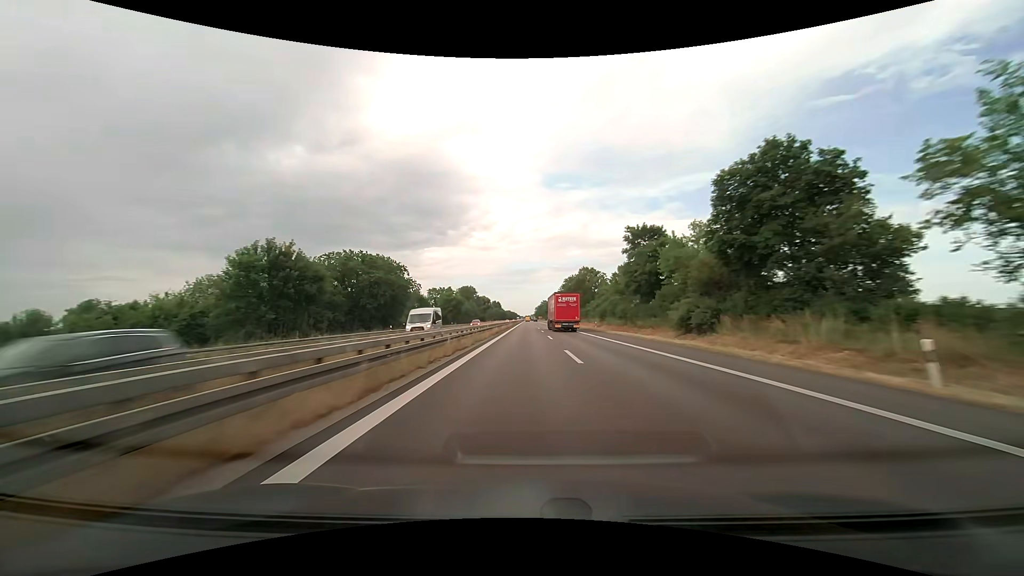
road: trunk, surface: asphalt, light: Day
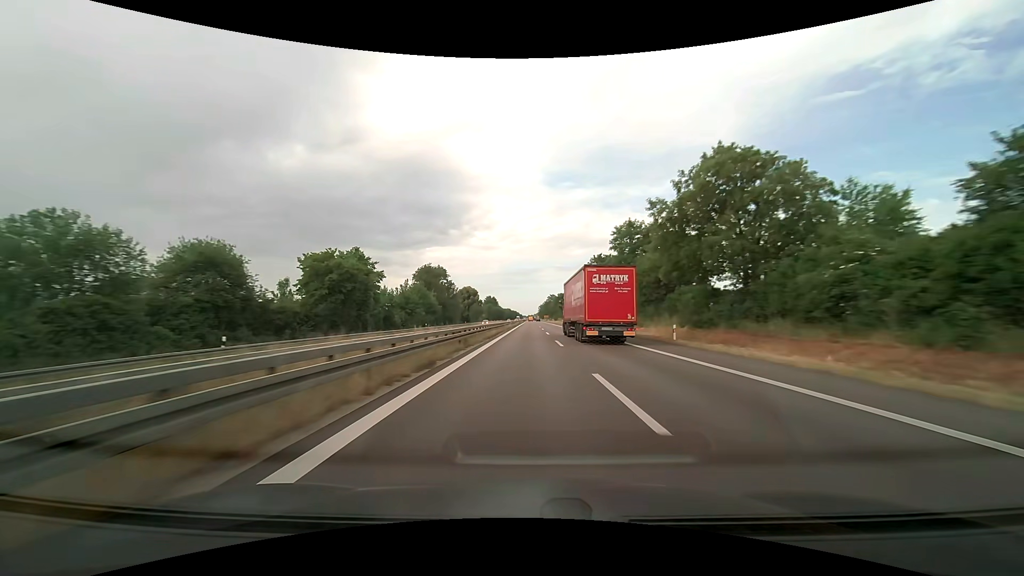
(-0.3, +81.8) m; 0°
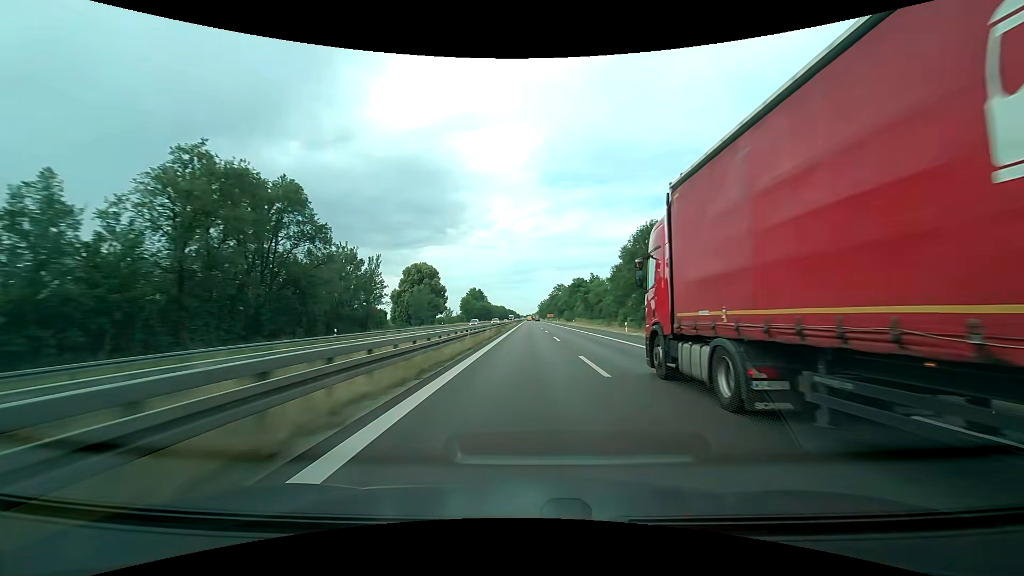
(0.0, +85.1) m; 0°
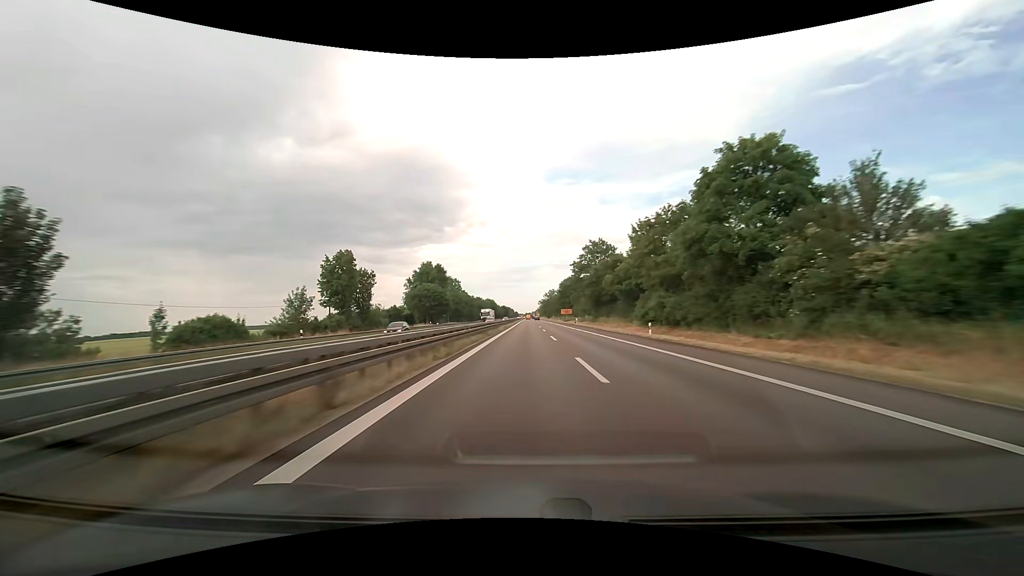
(+0.1, +110.0) m; 0°
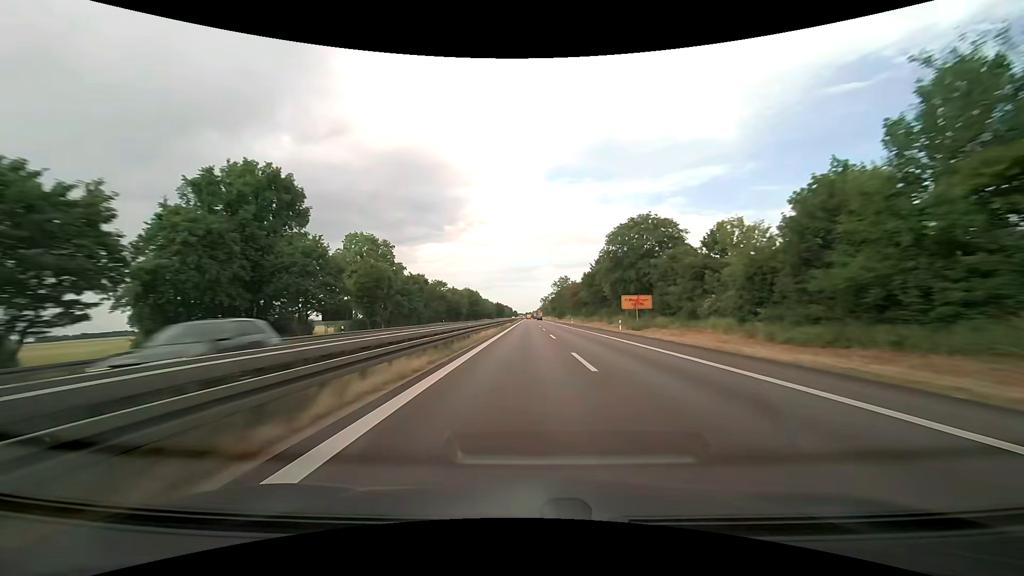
(-0.2, +88.2) m; 0°
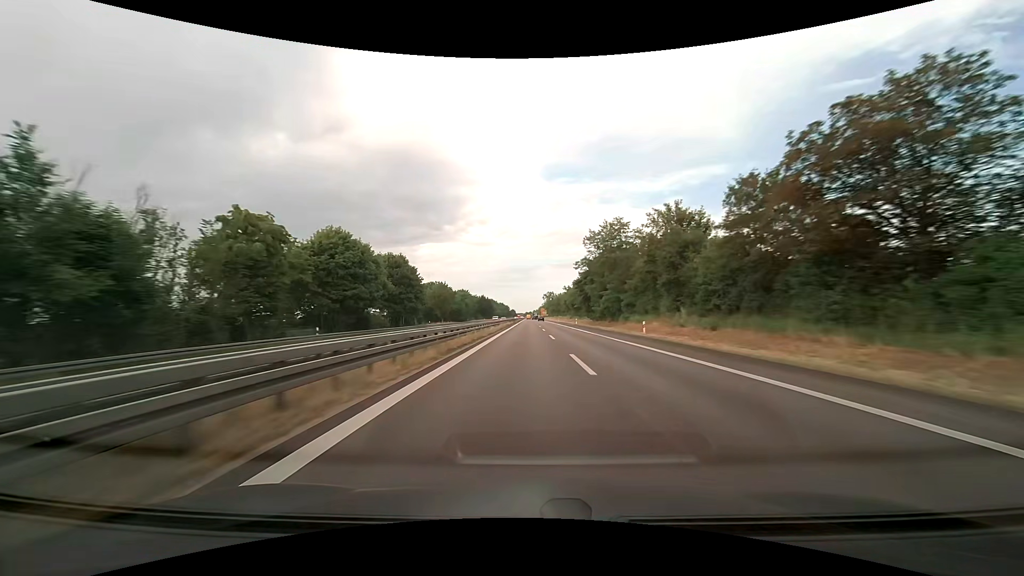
(+0.2, +109.1) m; 0°
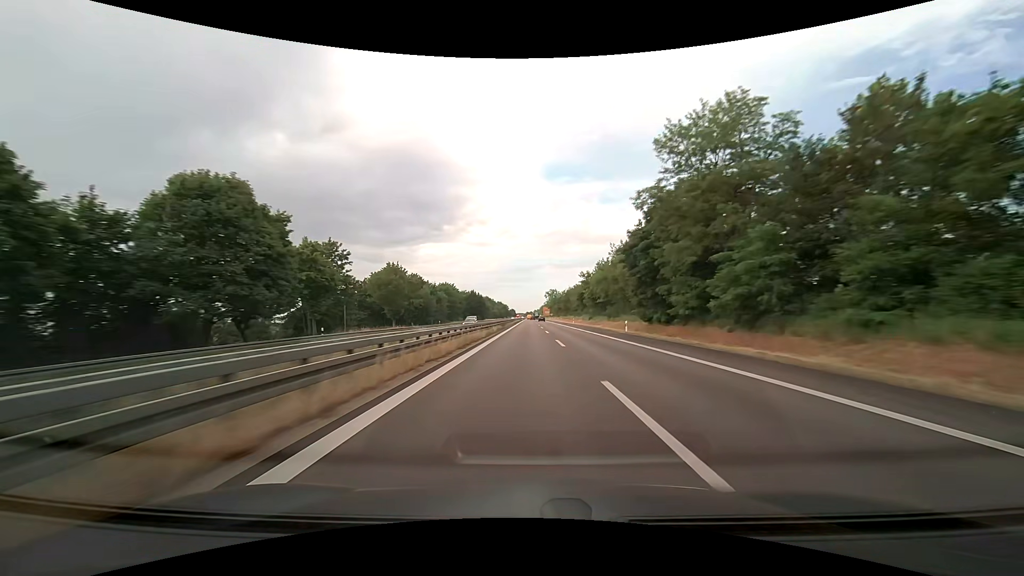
(0.0, +43.3) m; 0°
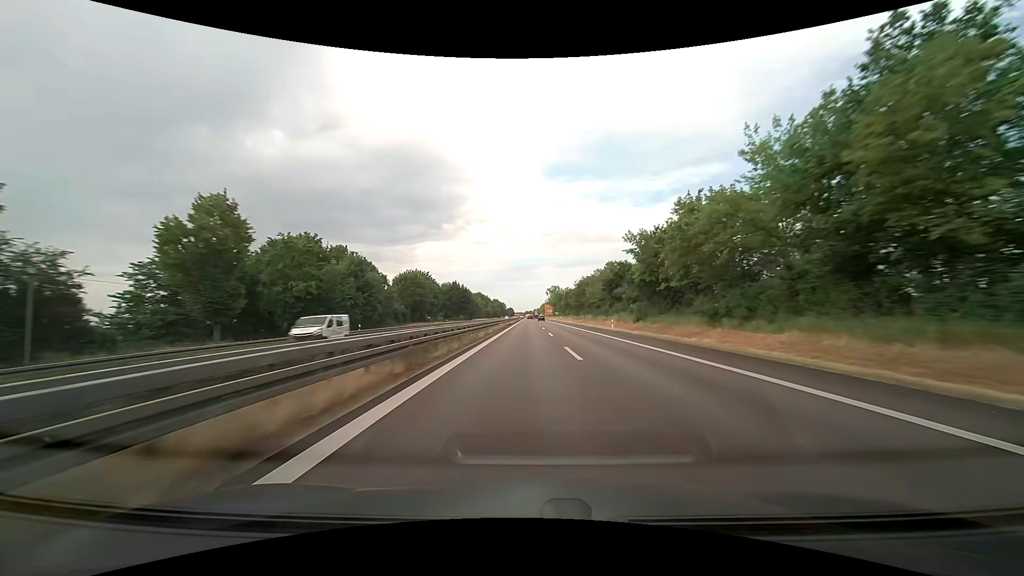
(0.0, +43.2) m; 0°
(0, +10) (0, +20) (0, +30) (0, +40) (0, +50) (0, +60) (0, +70) (0, +80) (0, +90) (0, +100) m
